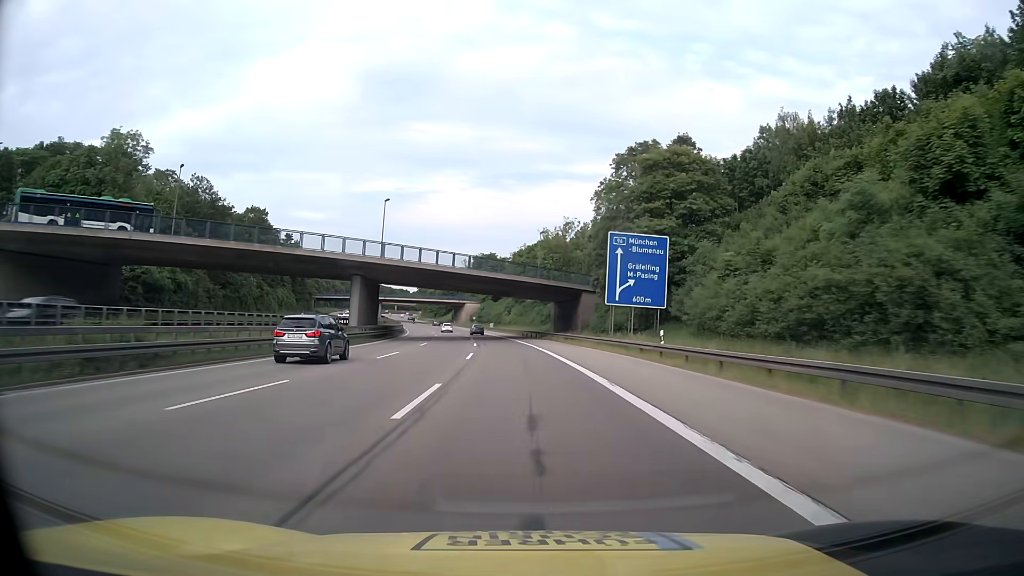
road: motorway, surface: asphalt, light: Day
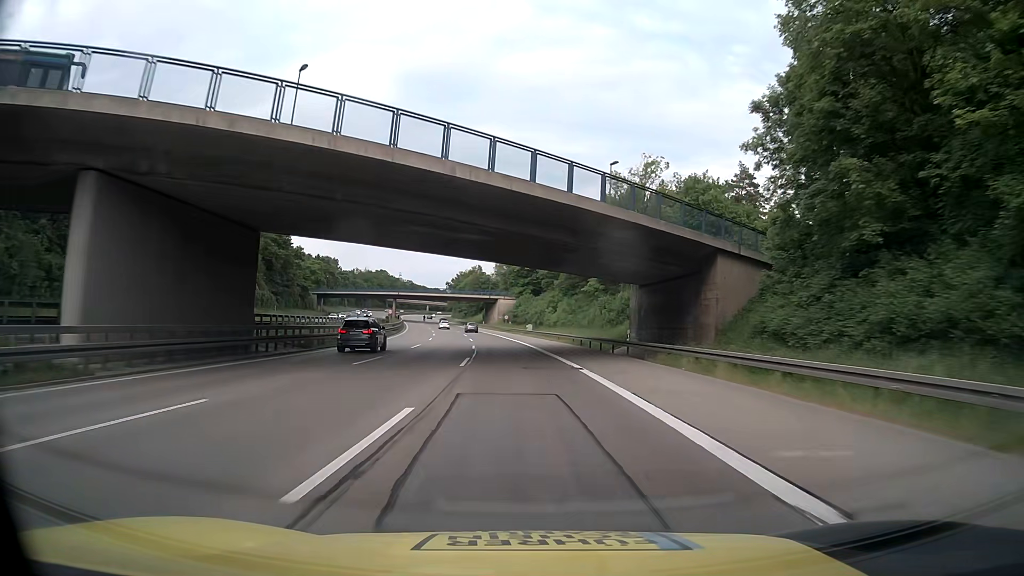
(-1.4, +41.1) m; -4°
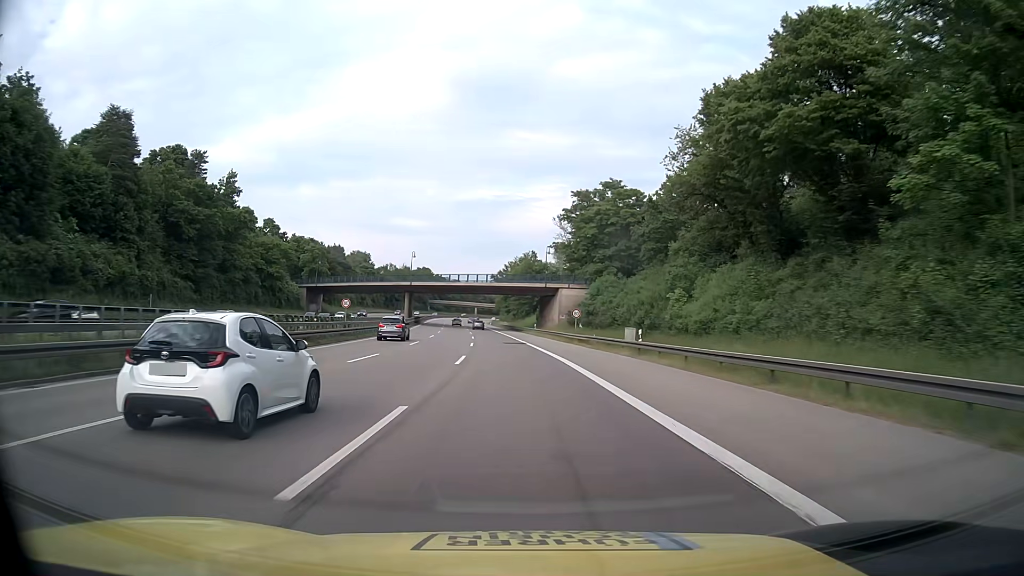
(-2.1, +54.8) m; -5°
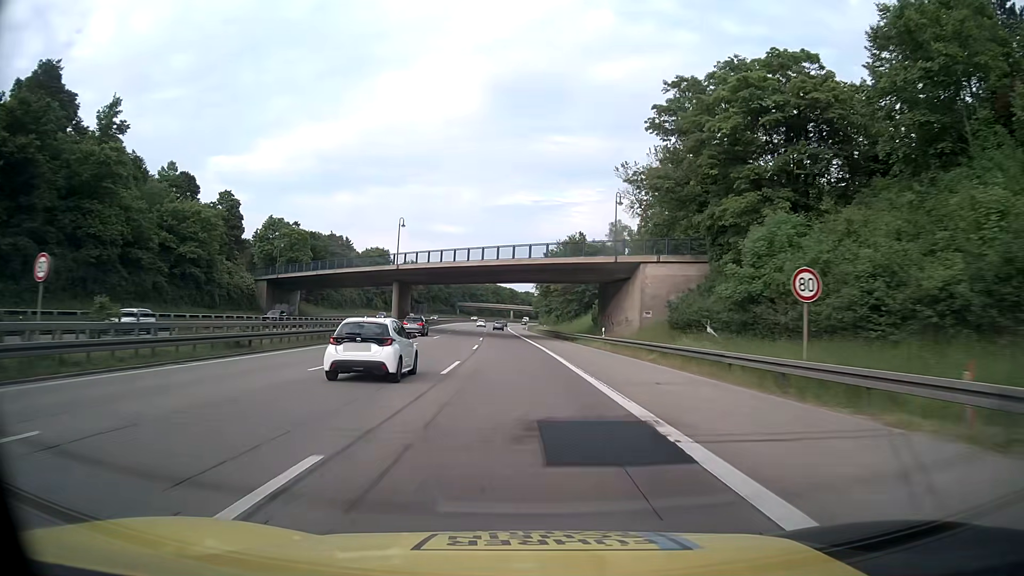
(-1.4, +41.0) m; -4°
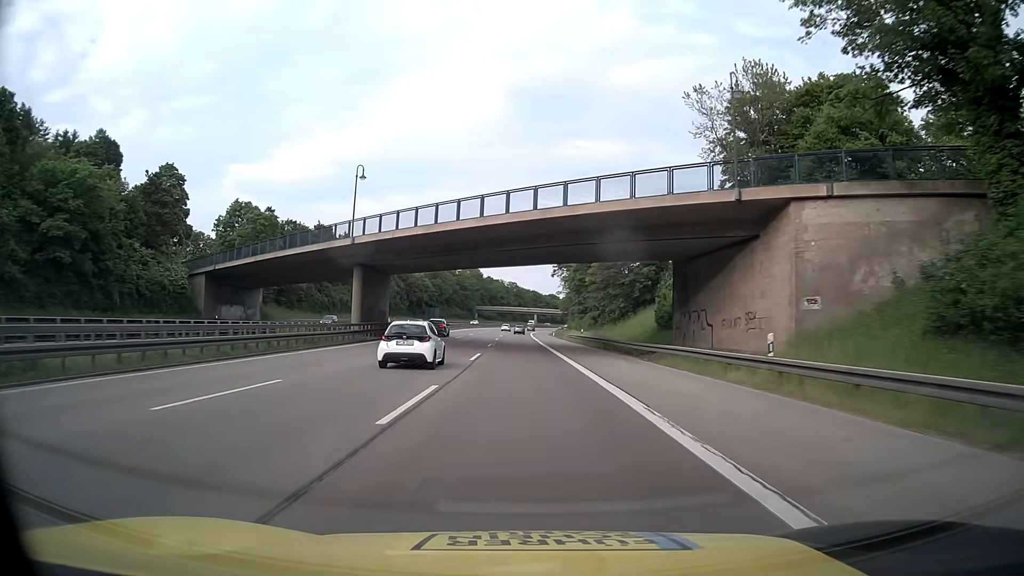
(-0.5, +27.3) m; -2°
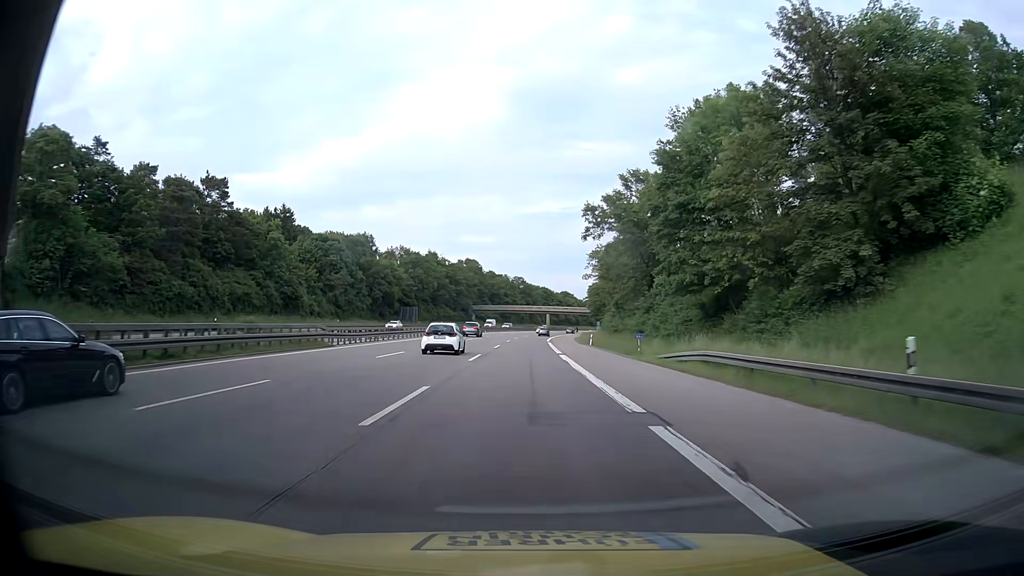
(-0.7, +54.6) m; -1°
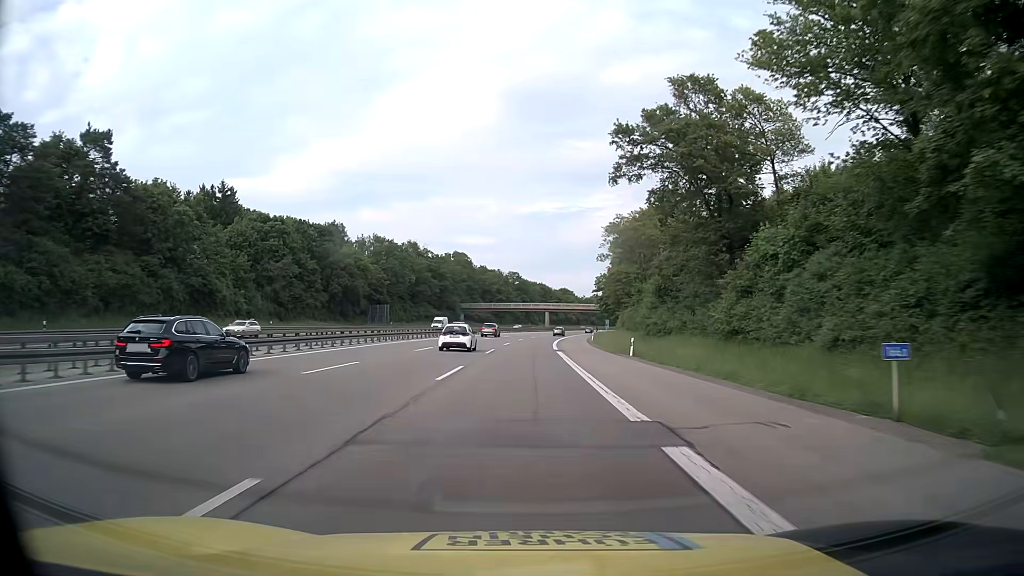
(+0.3, +27.3) m; +1°
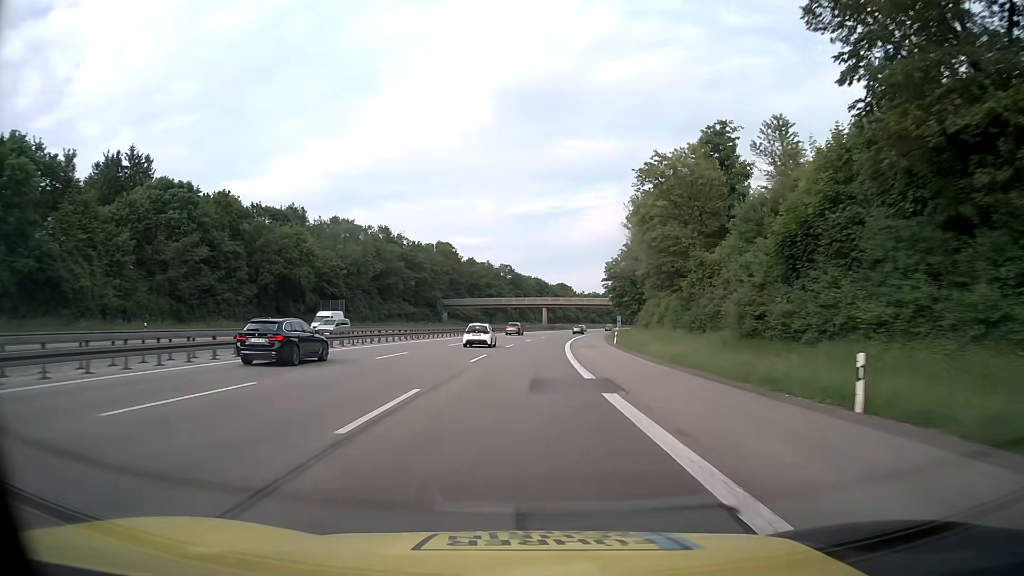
(+0.1, +27.4) m; 0°
(0, +10) (0, +20) (0, +30) (+1, +40) (+1, +50) (+2, +60) (+2, +70) (+3, +80) (+5, +90) (+6, +100) m
